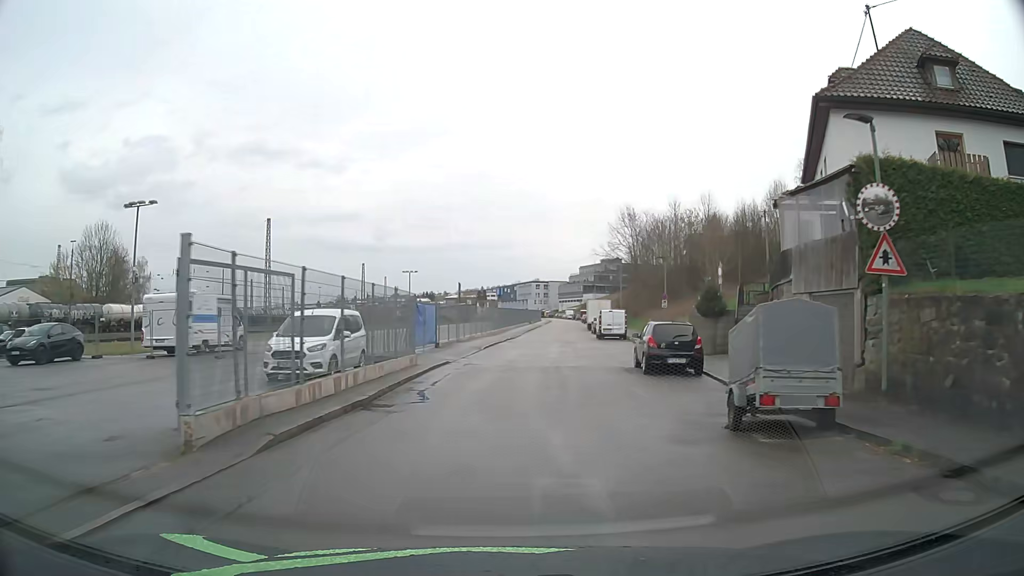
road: residential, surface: asphalt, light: Day
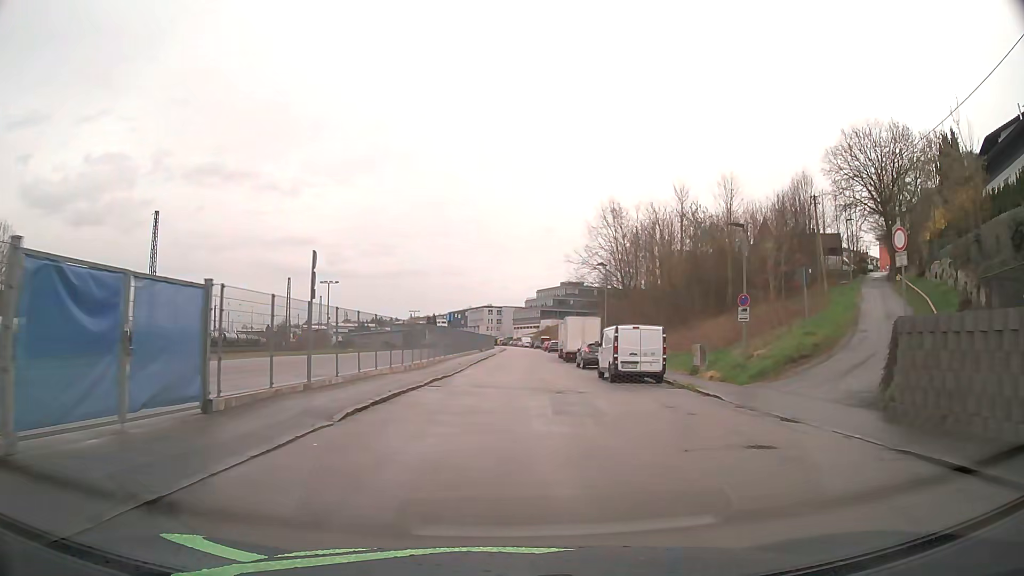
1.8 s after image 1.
(+0.7, +21.7) m; +4°
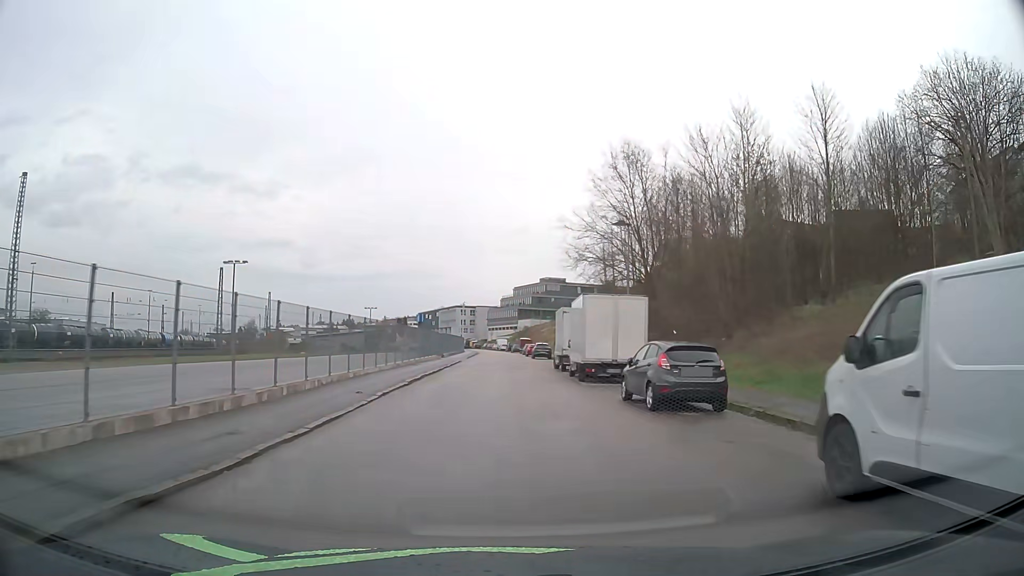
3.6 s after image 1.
(+0.4, +21.5) m; +2°
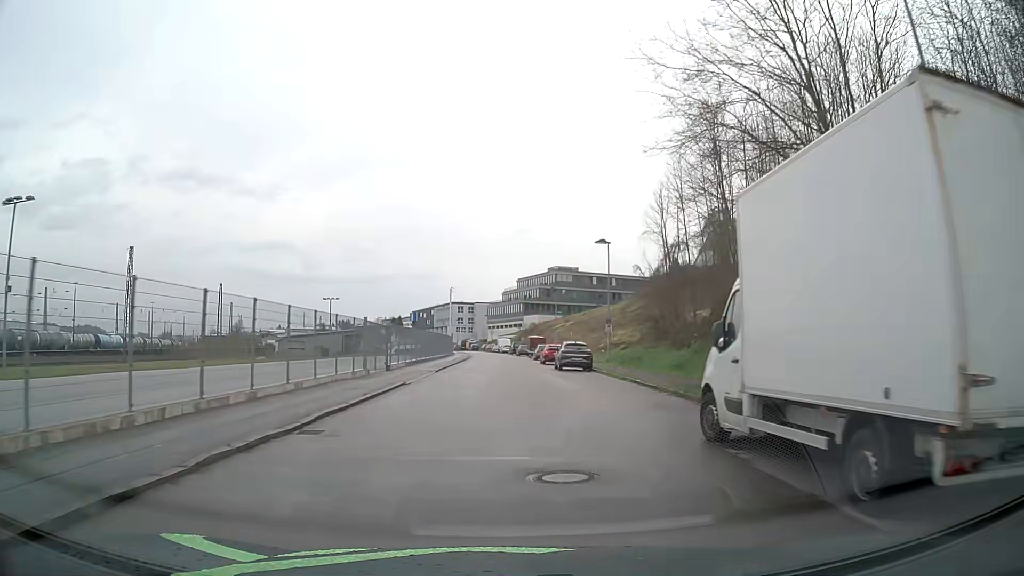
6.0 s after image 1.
(+0.1, +29.2) m; 0°
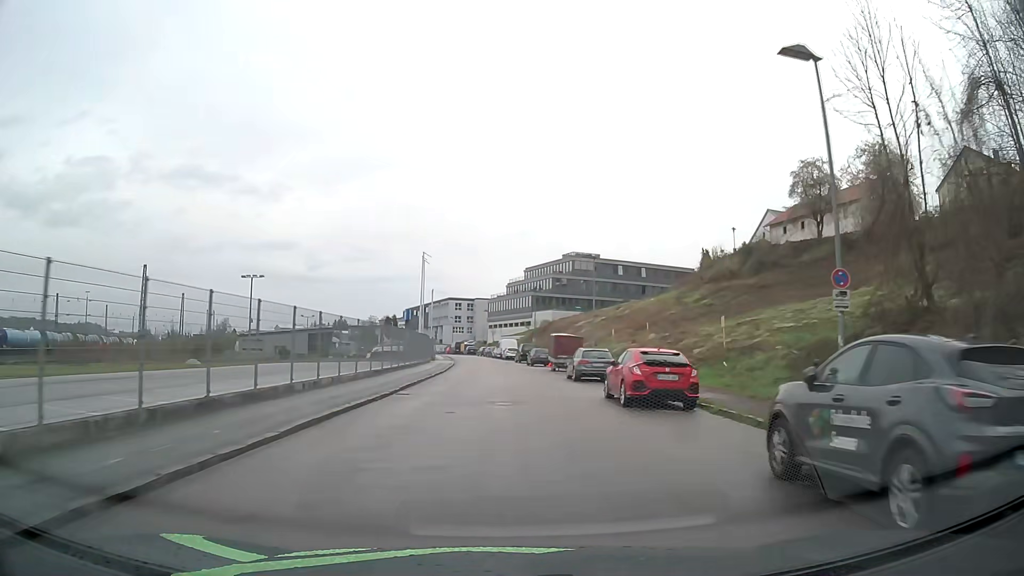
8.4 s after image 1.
(-0.2, +31.0) m; -1°
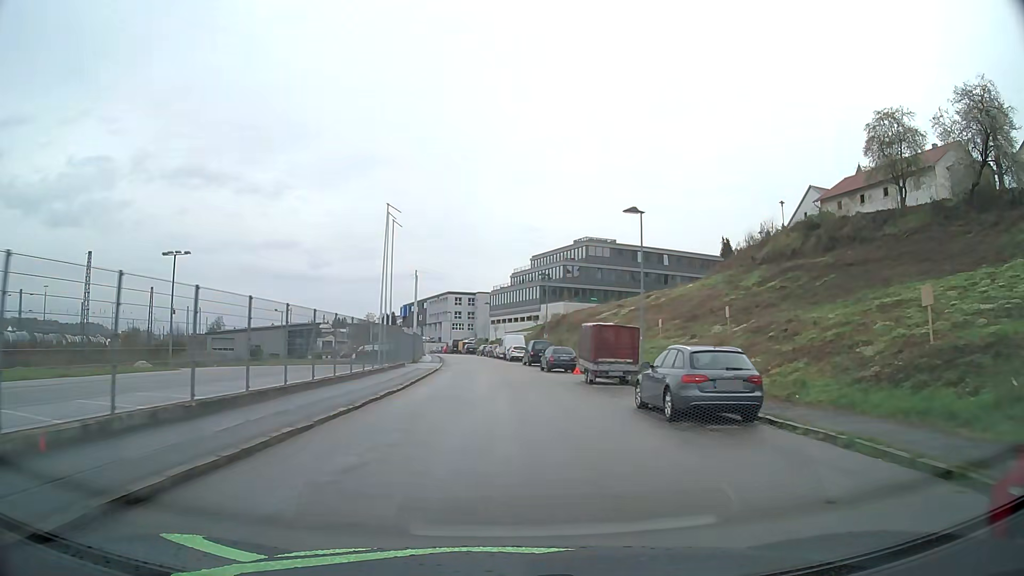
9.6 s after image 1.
(0.0, +16.2) m; 0°
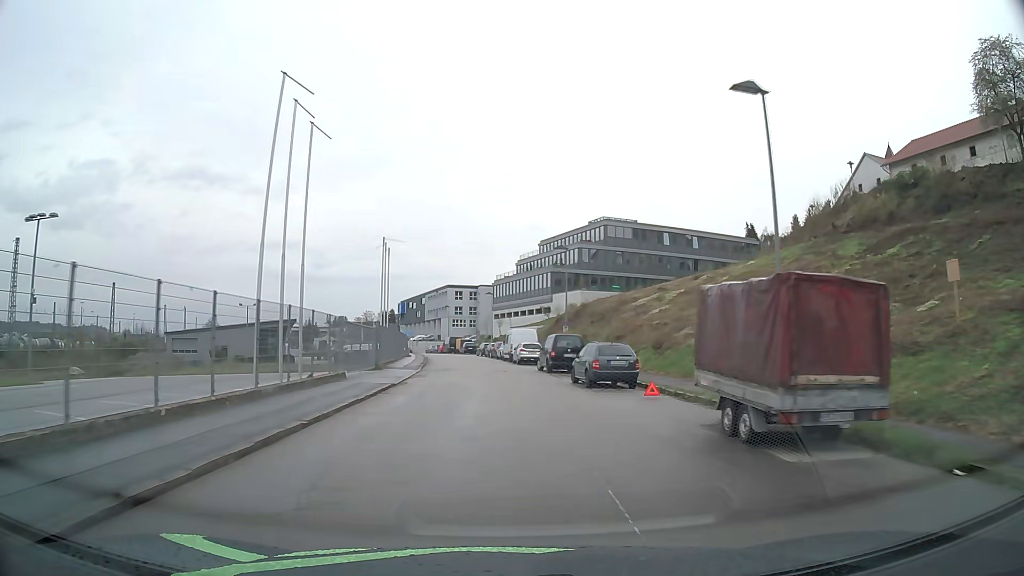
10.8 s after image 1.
(-0.1, +16.5) m; 0°
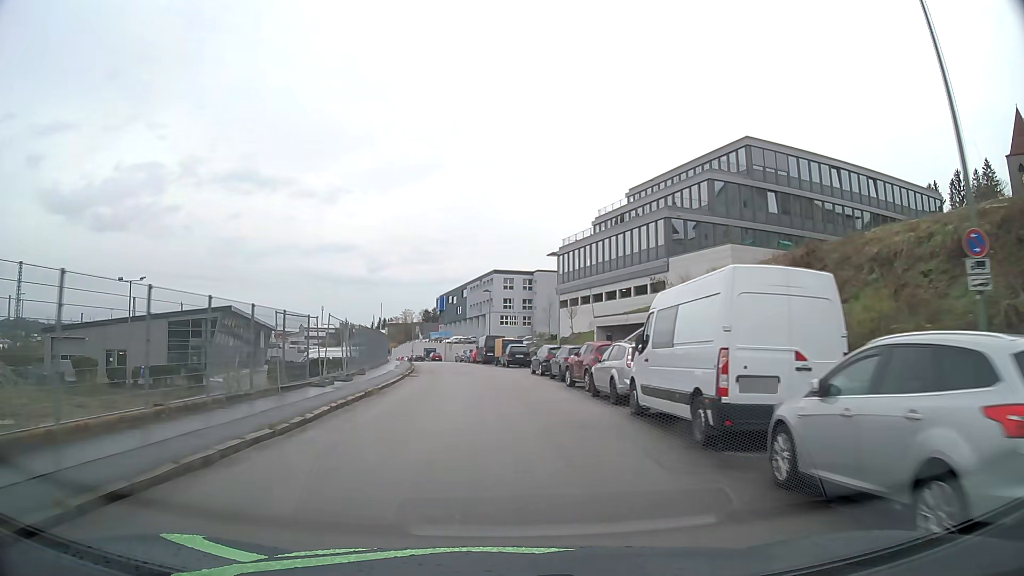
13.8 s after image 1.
(-1.6, +40.7) m; -5°
(0, +10) (0, +20) (-1, +30) (-2, +40) (-3, +50) (-5, +60) (-6, +70) (-8, +79) (-10, +89) (-13, +99) m
